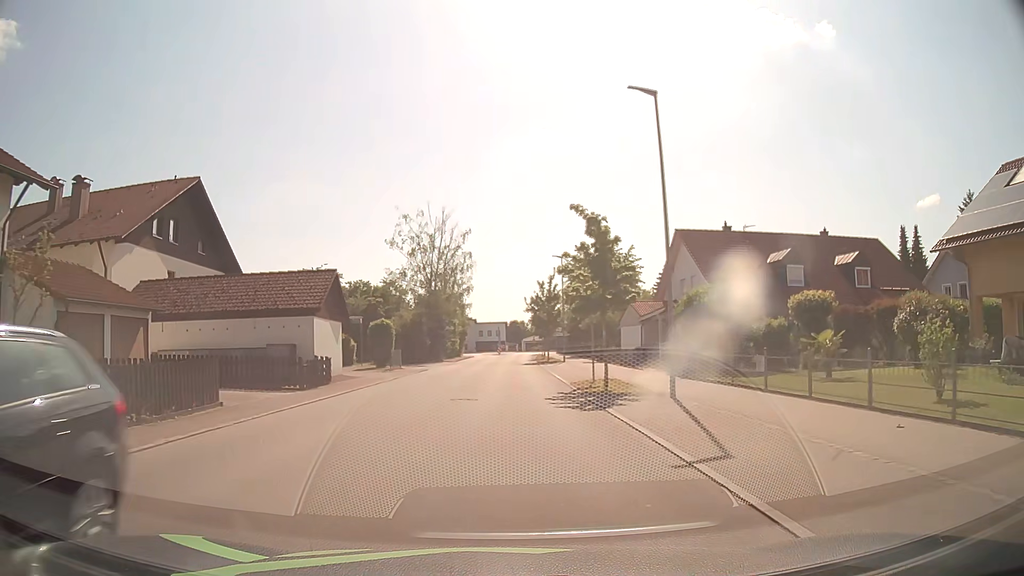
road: unclassified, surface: asphalt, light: Day
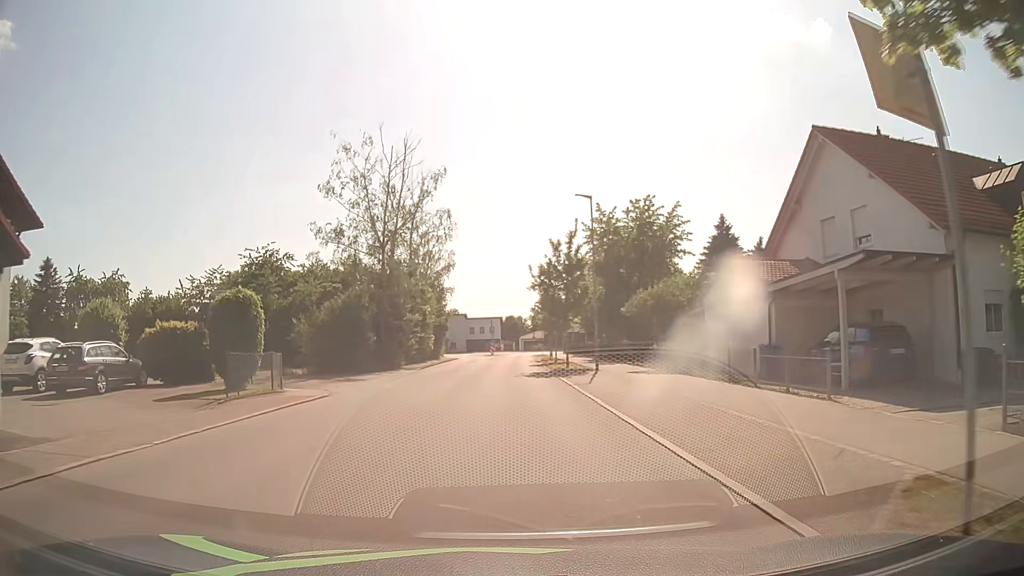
(0.0, +20.7) m; 0°
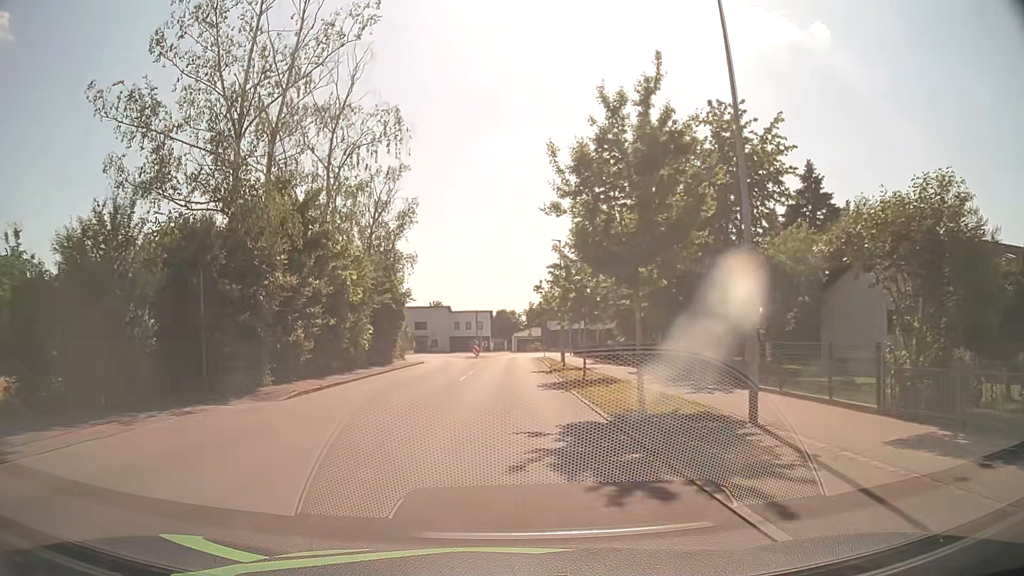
(+0.2, +20.6) m; +1°
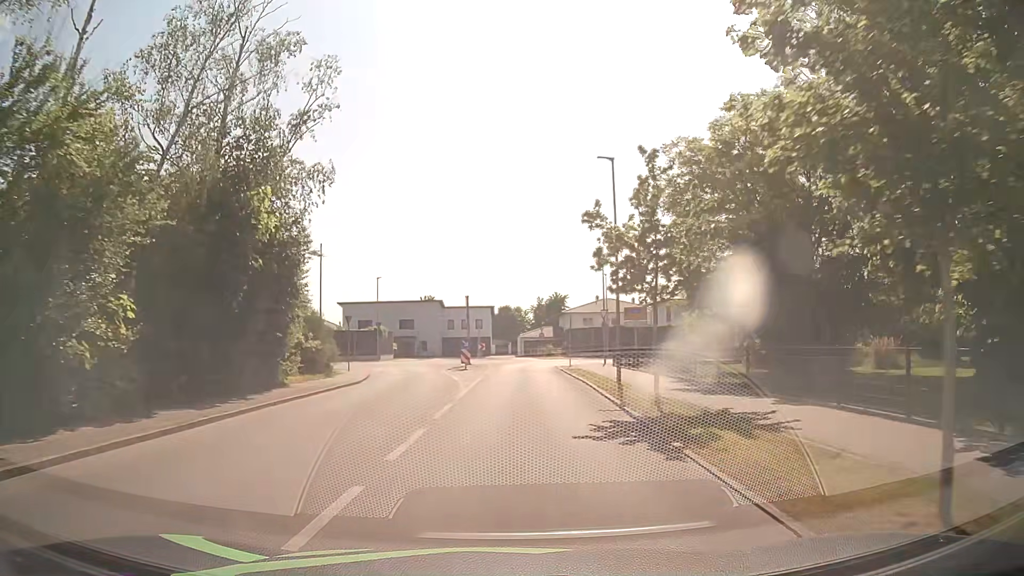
(-0.1, +20.5) m; 0°
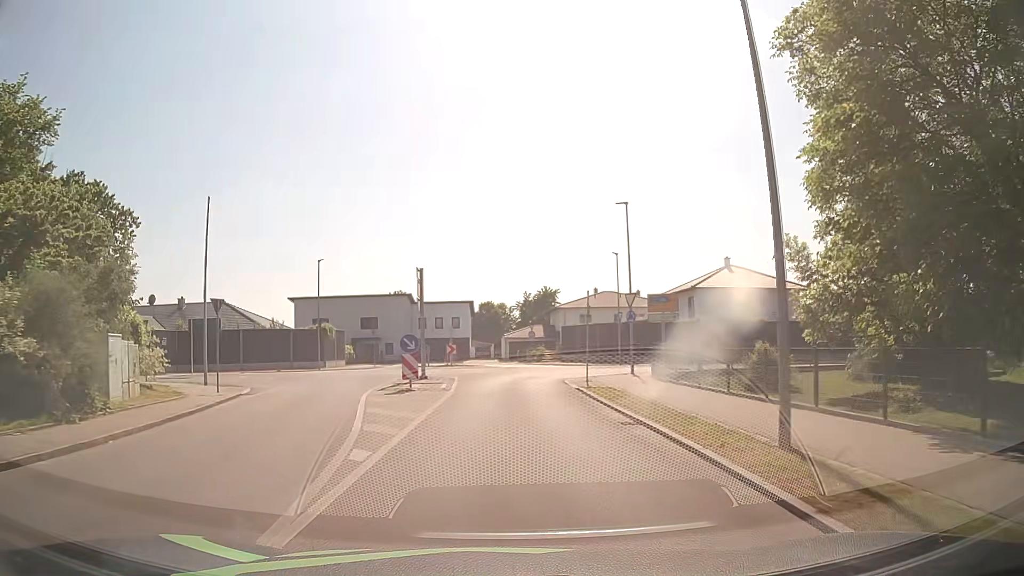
(+0.1, +15.4) m; +1°
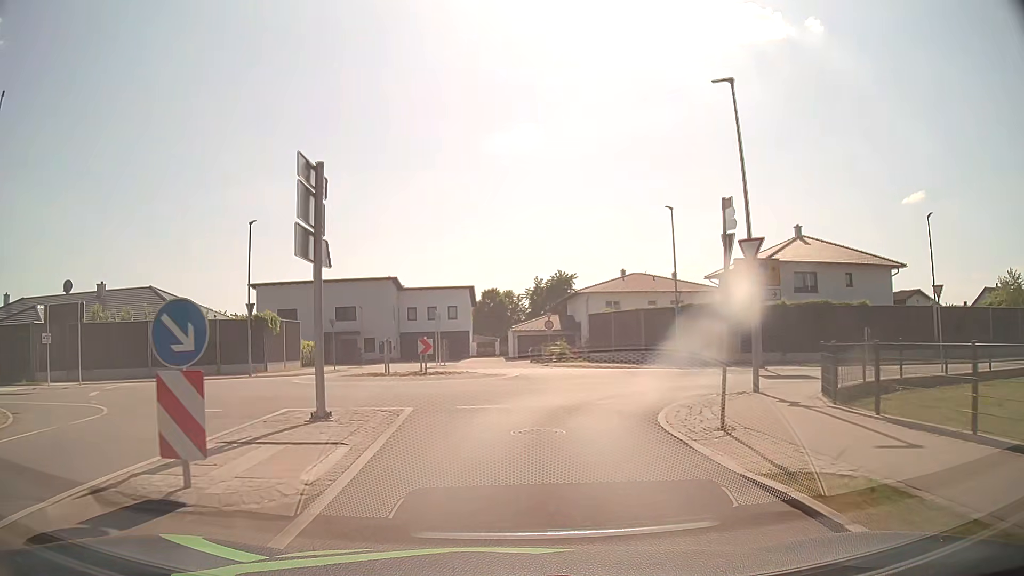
(-0.1, +14.8) m; -1°
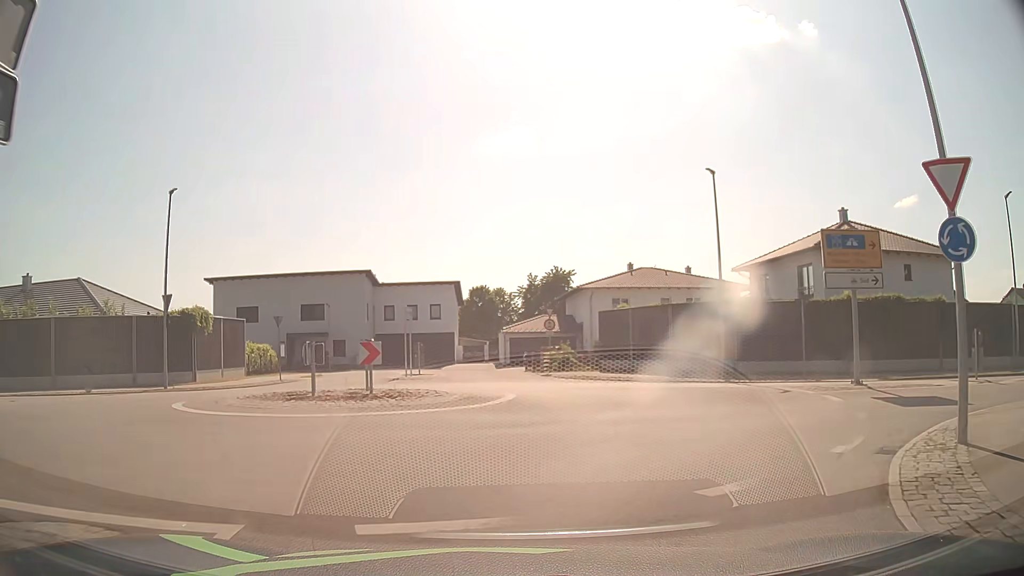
(0.0, +8.3) m; 0°
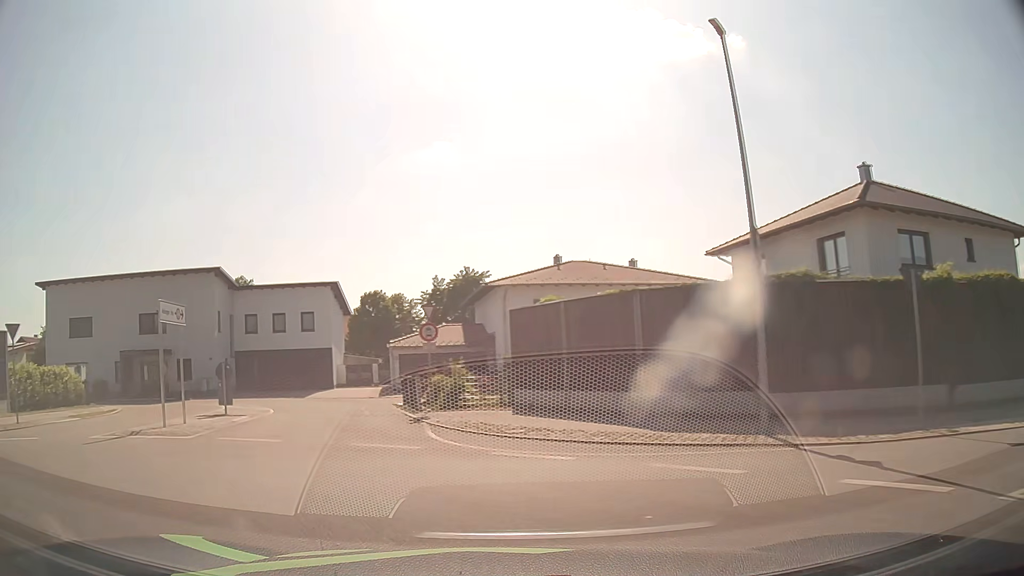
(+2.0, +13.3) m; +9°
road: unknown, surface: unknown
